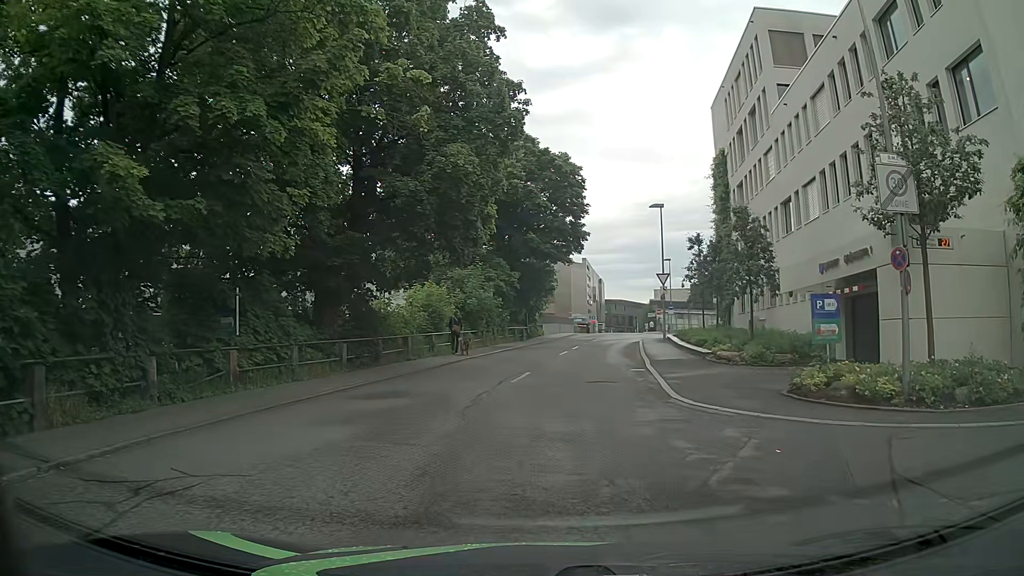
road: residential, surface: asphalt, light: Day
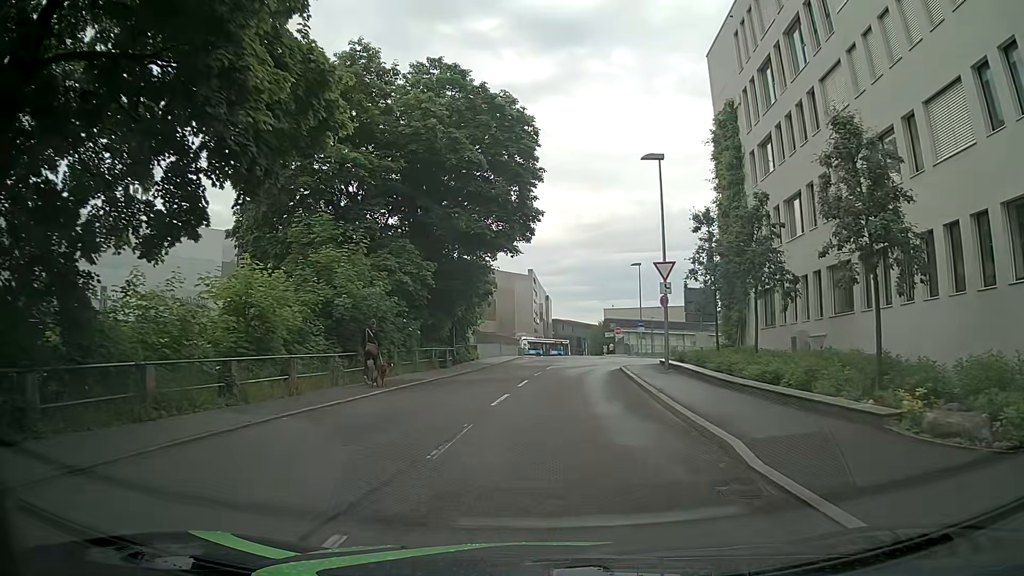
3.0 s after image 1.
(+0.6, +15.6) m; +4°
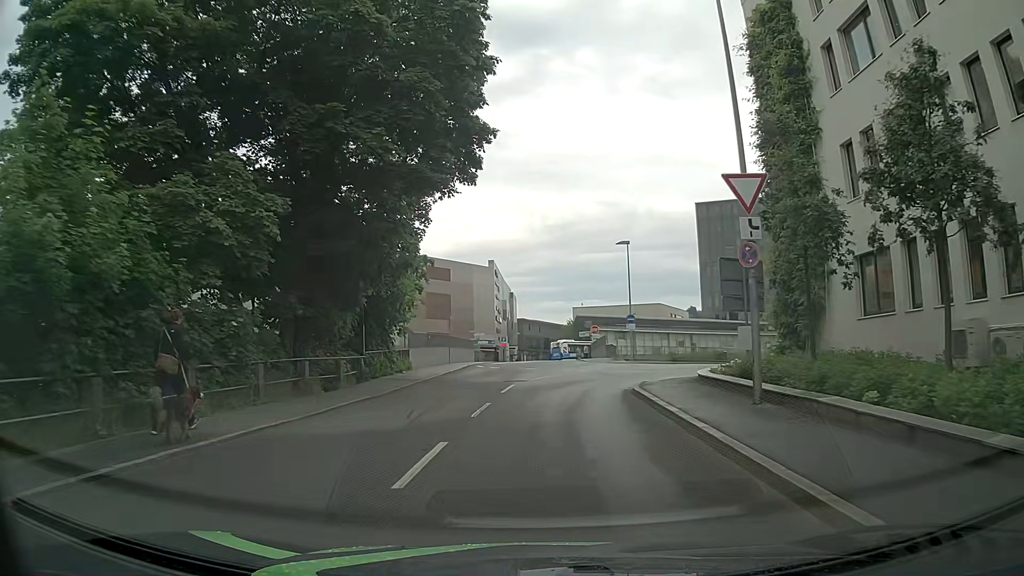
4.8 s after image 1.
(+0.5, +13.4) m; +3°
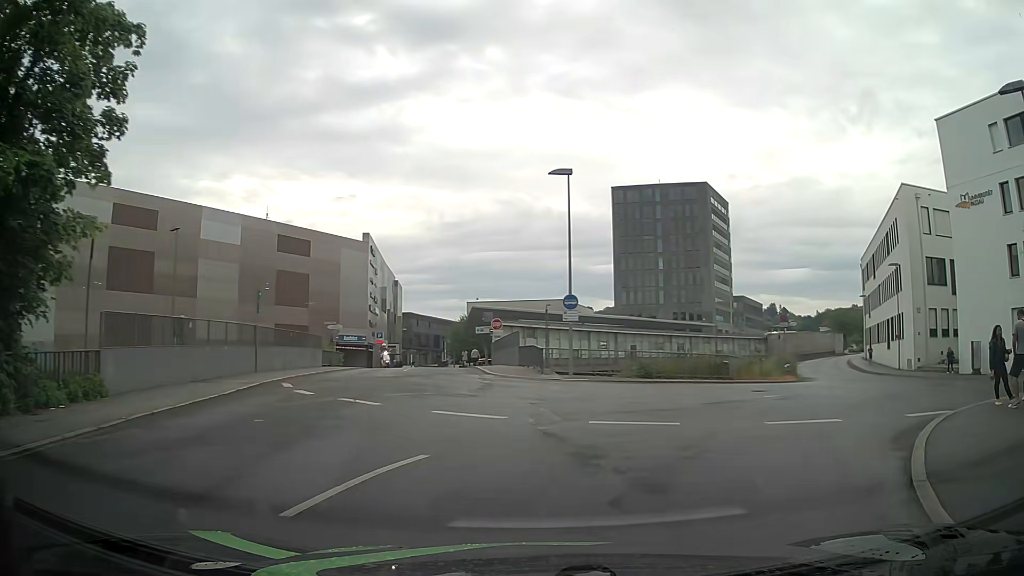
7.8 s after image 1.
(+0.7, +19.1) m; +10°
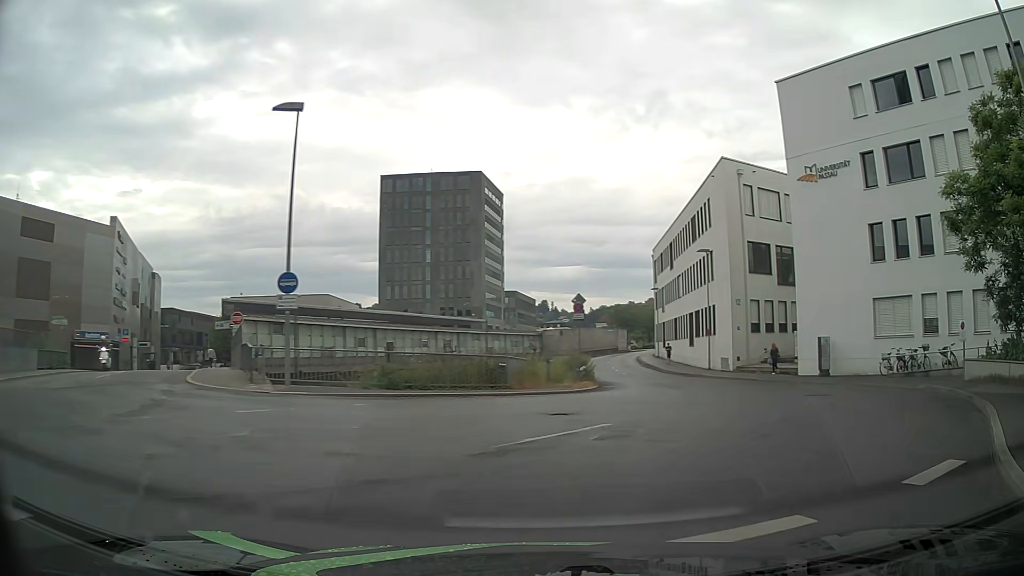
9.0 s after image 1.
(+1.2, +7.3) m; +19°
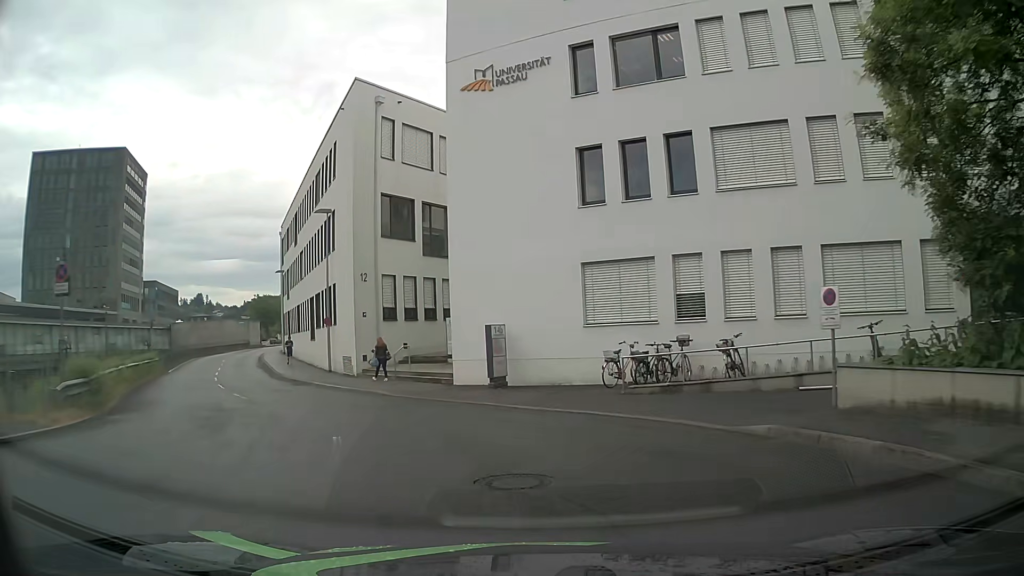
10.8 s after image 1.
(+3.9, +11.6) m; +30°
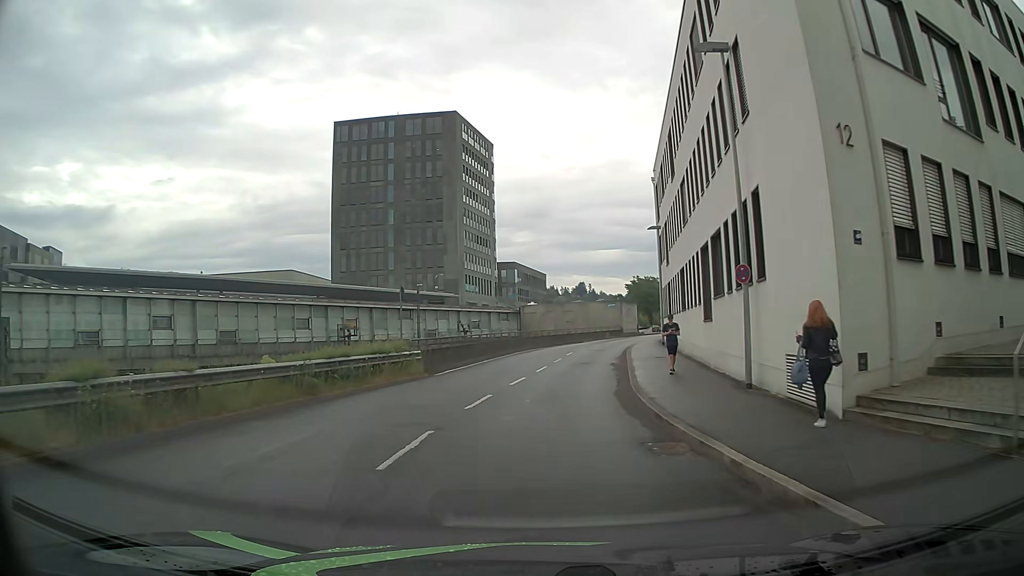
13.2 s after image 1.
(-5.6, +17.7) m; -33°
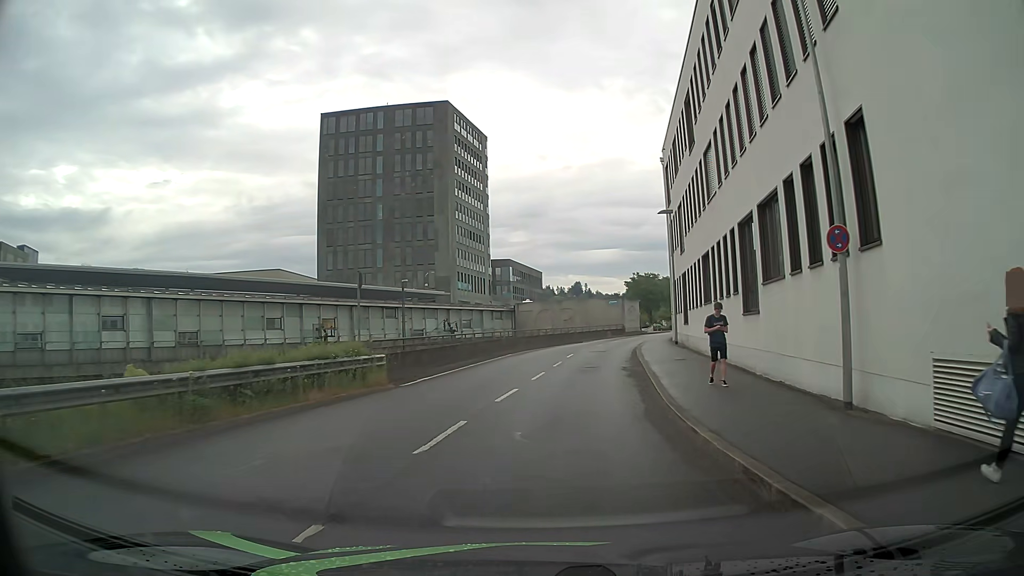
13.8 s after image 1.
(-0.1, +5.2) m; 0°
(0, +10) (+1, +20) (+3, +30) (+4, +40) (+7, +49) (+10, +59) (+15, +68) (+19, +77) (+24, +85) (+32, +91) m
